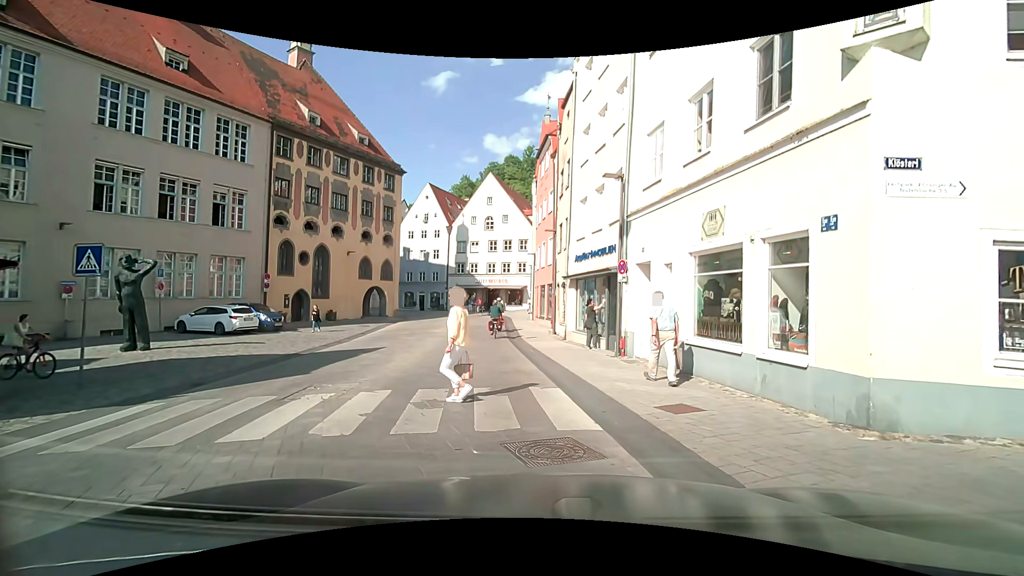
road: secondary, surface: asphalt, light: Day
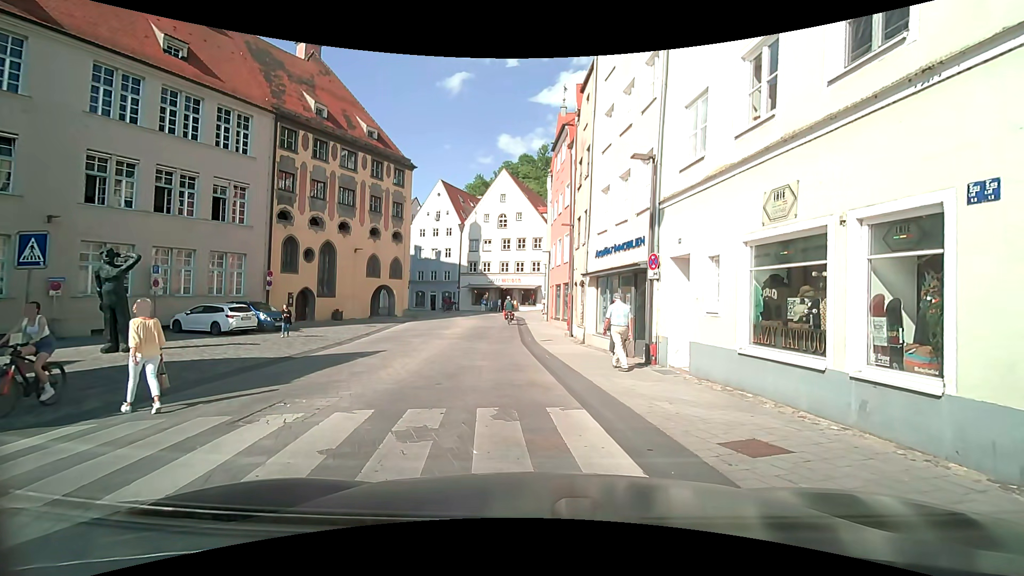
(0.0, +1.7) m; 0°
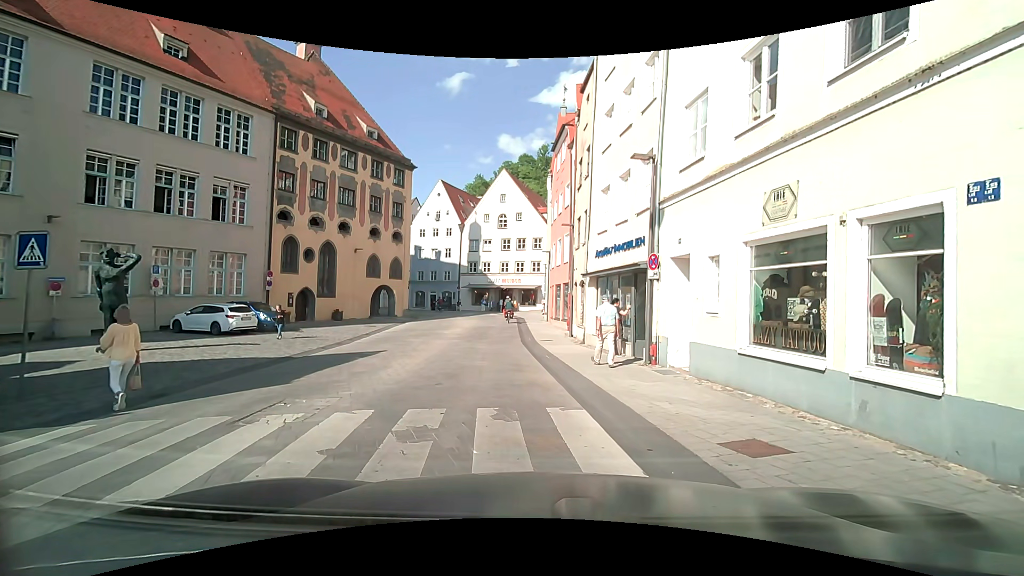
(0.0, 0.0) m; 0°
